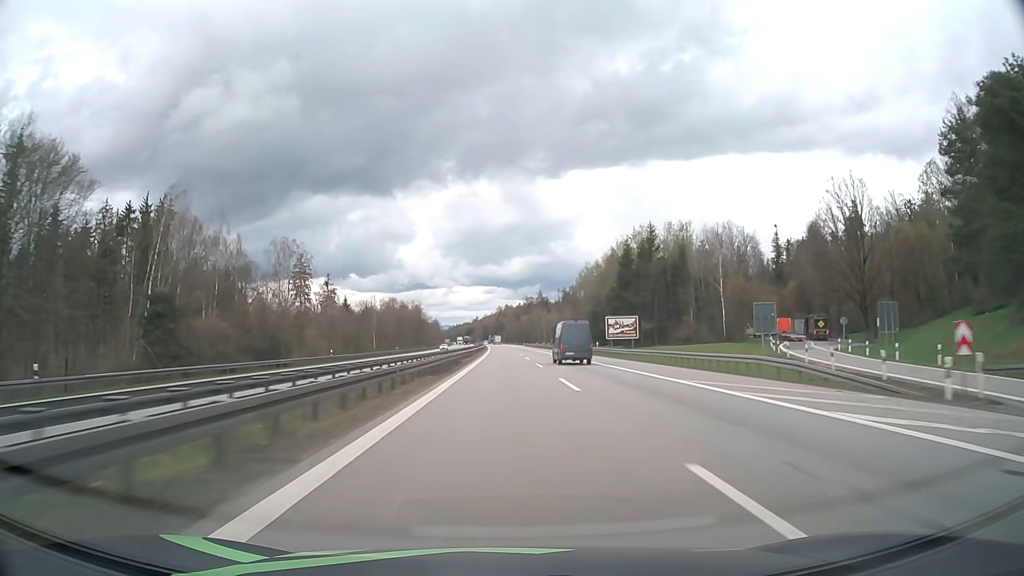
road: motorway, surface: asphalt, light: Day
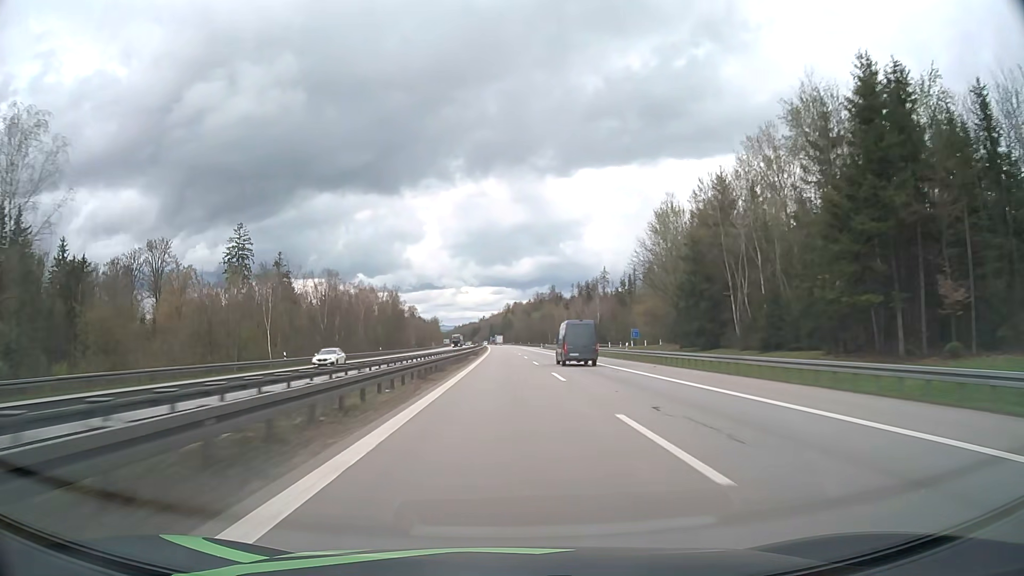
(-0.5, +66.6) m; -1°
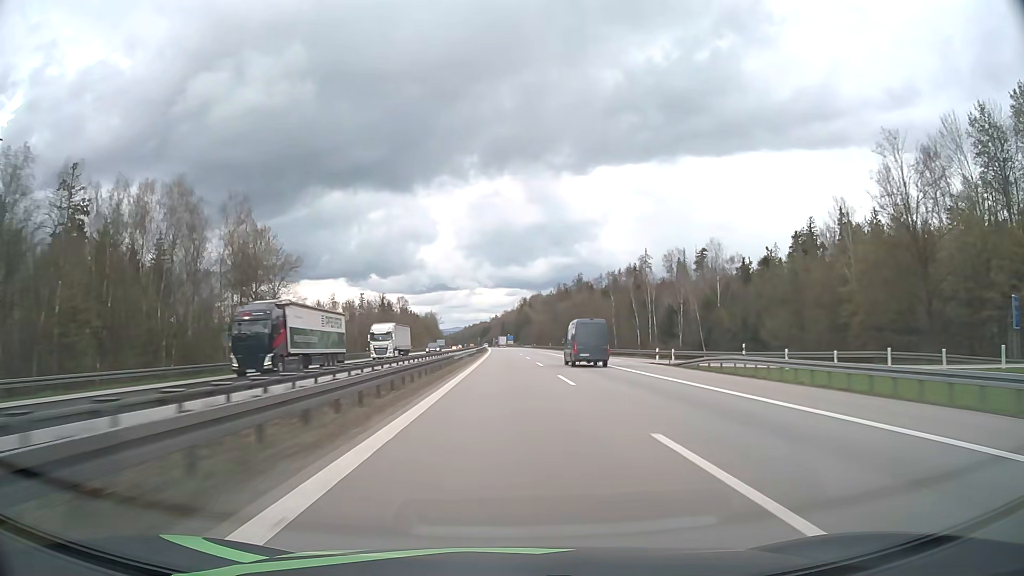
(-1.2, +110.3) m; -1°
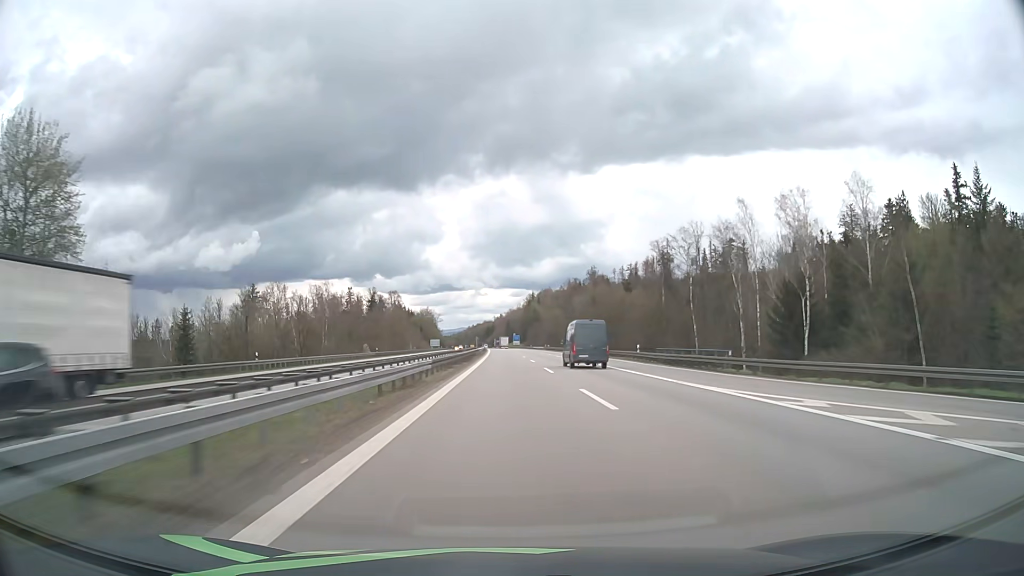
(-0.2, +44.0) m; 0°
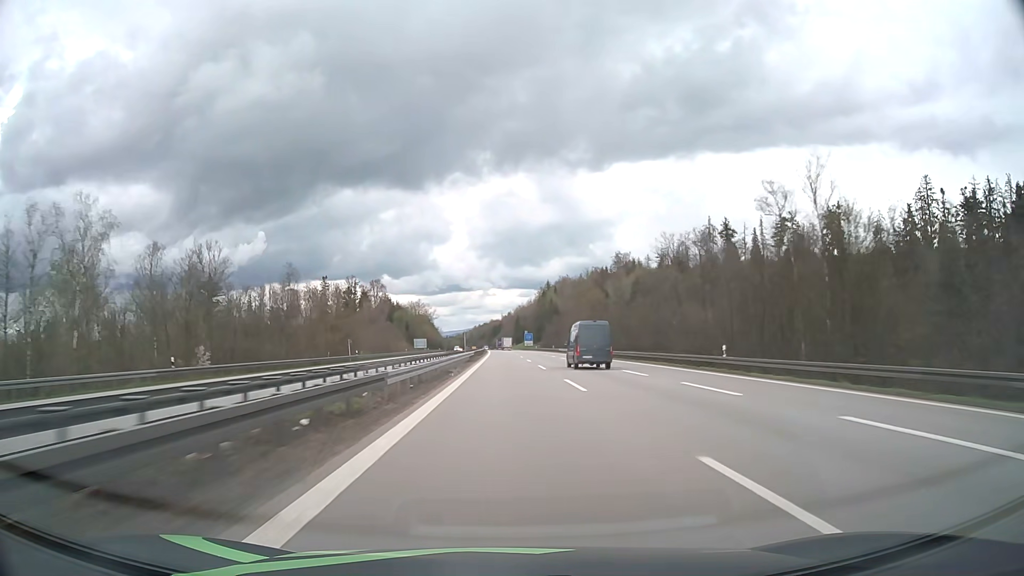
(-0.4, +65.9) m; -1°
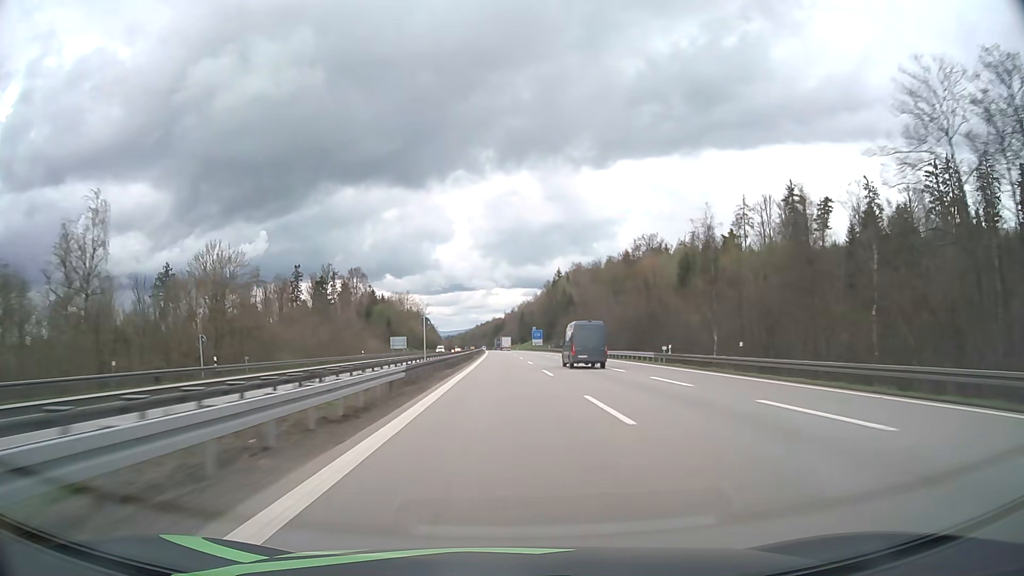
(-0.1, +43.9) m; 0°
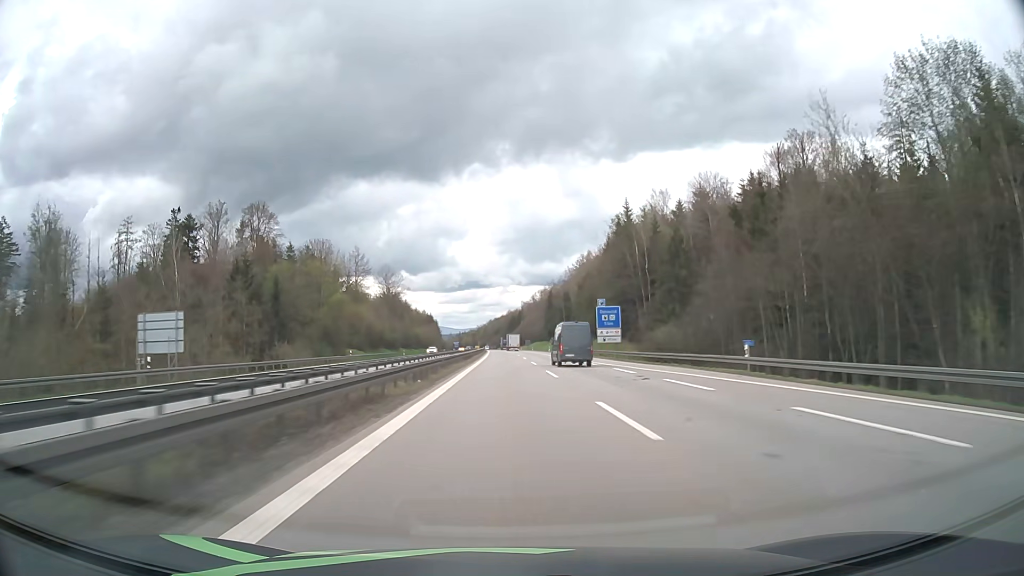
(-1.4, +109.8) m; -1°
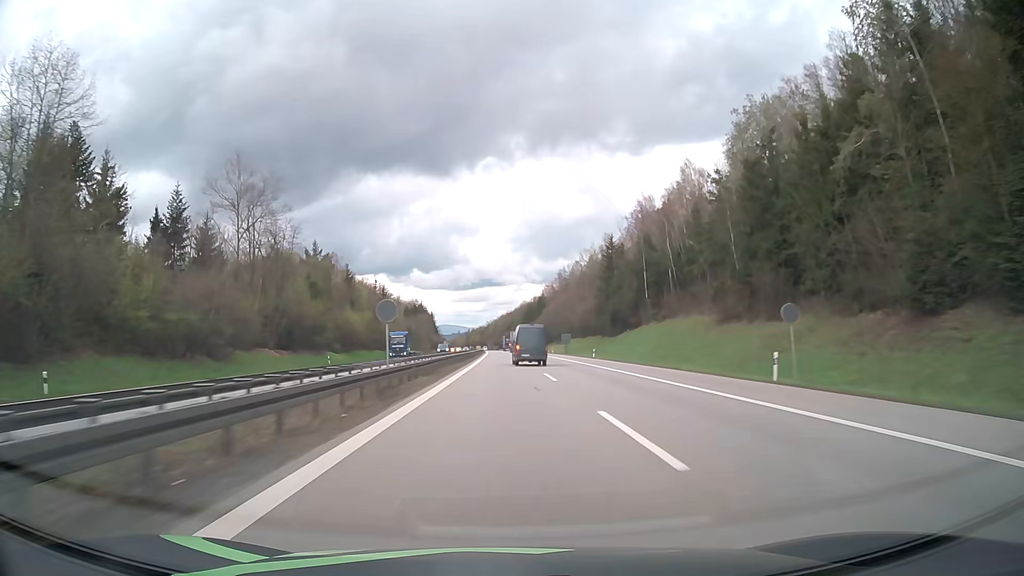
(-1.0, +109.9) m; -1°
(0, +10) (0, +20) (0, +30) (0, +40) (0, +50) (0, +60) (-1, +70) (-1, +80) (-1, +90) (-1, +100) m
